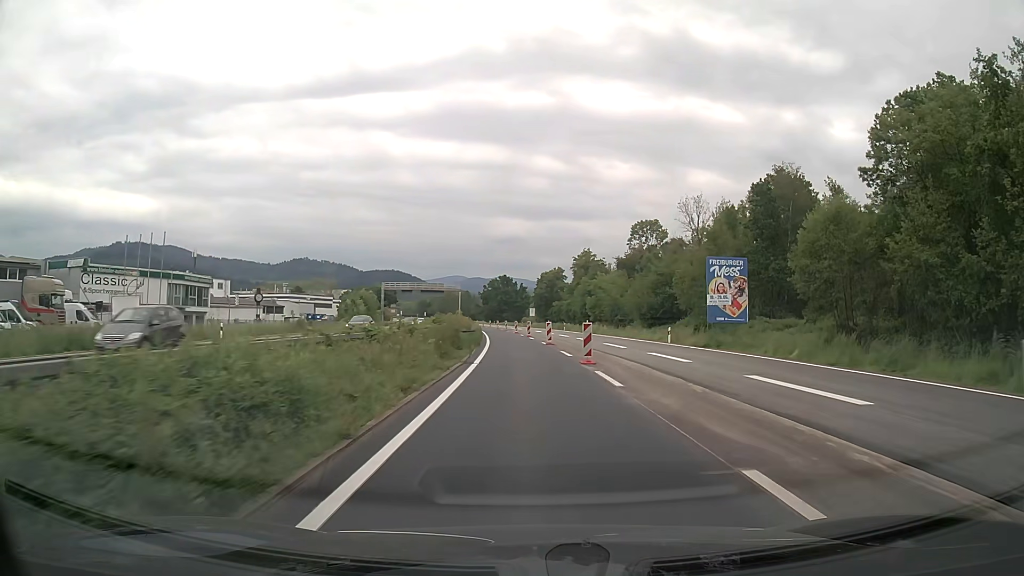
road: trunk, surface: asphalt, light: Day
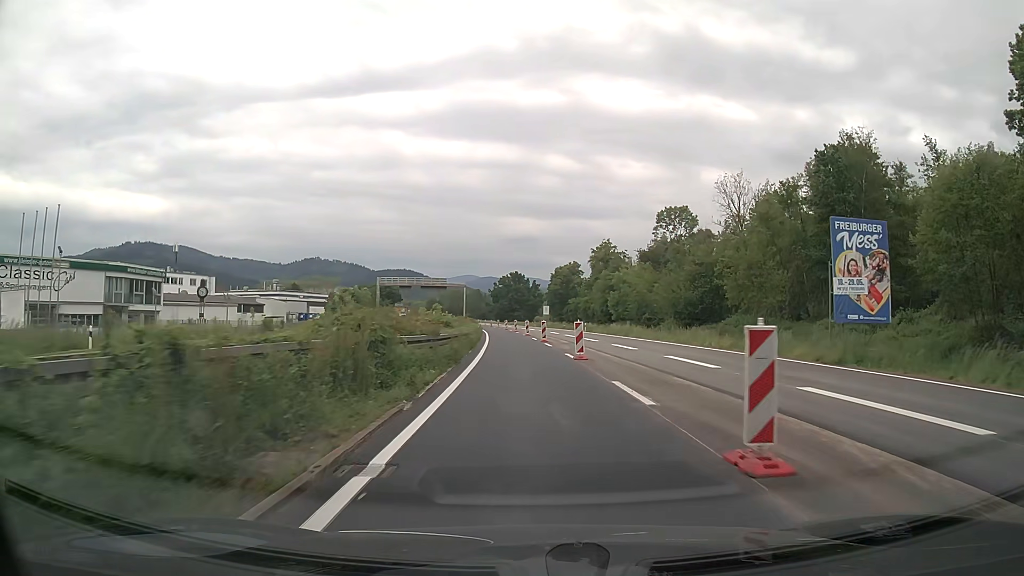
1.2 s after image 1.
(-0.2, +15.2) m; -1°
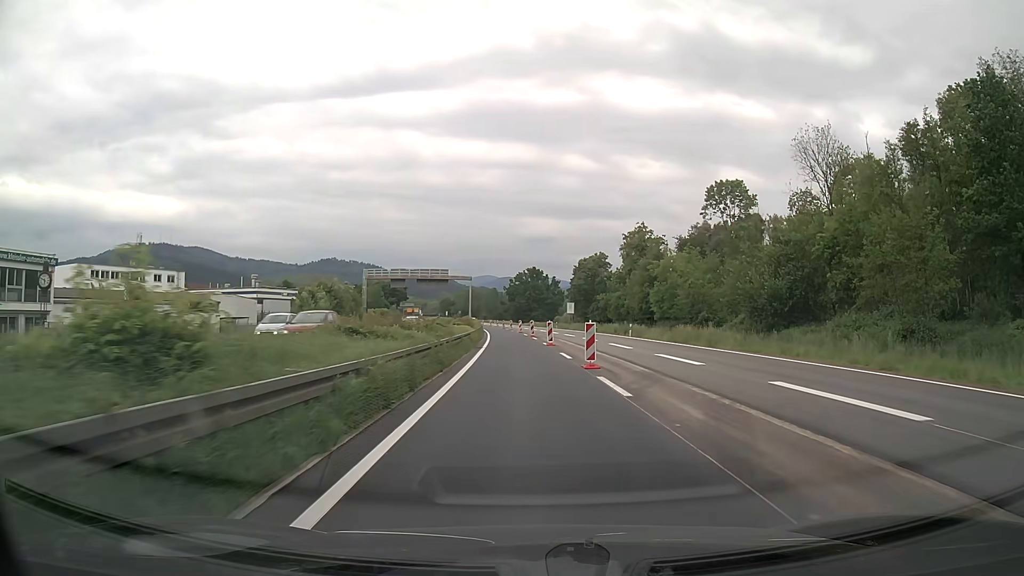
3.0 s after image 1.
(-0.3, +22.7) m; -1°
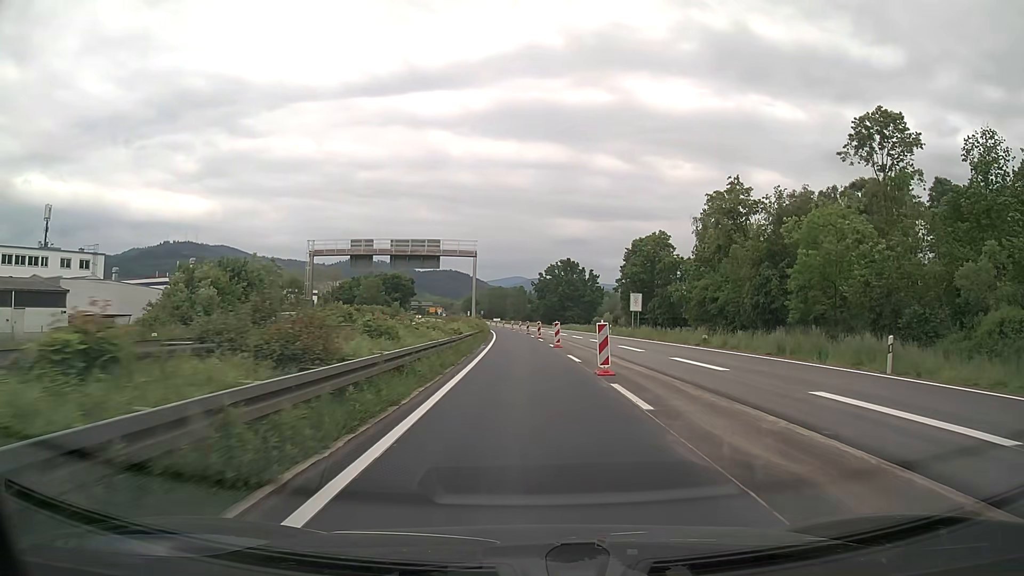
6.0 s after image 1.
(-0.9, +37.7) m; -3°
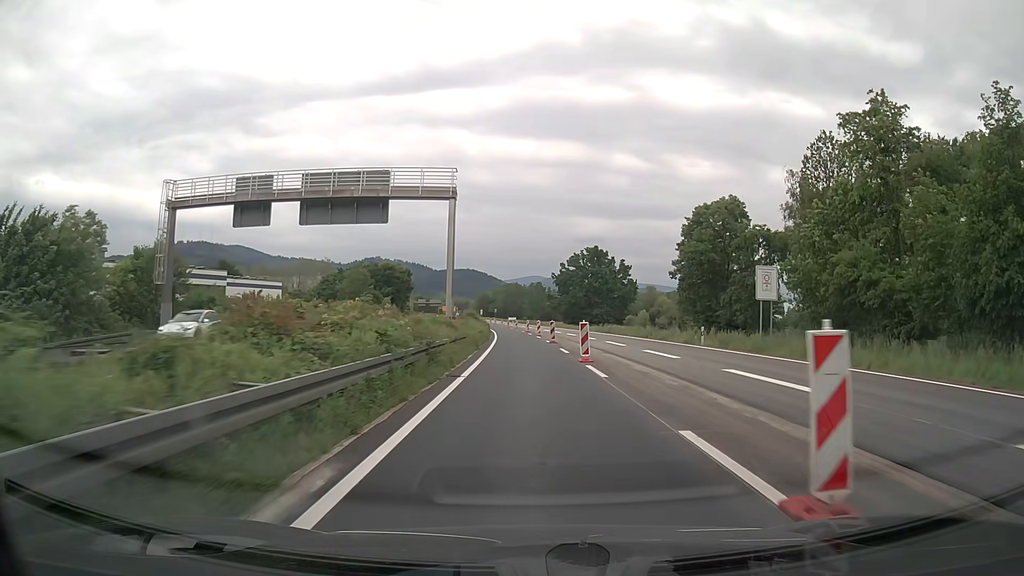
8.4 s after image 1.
(-0.4, +30.2) m; -2°
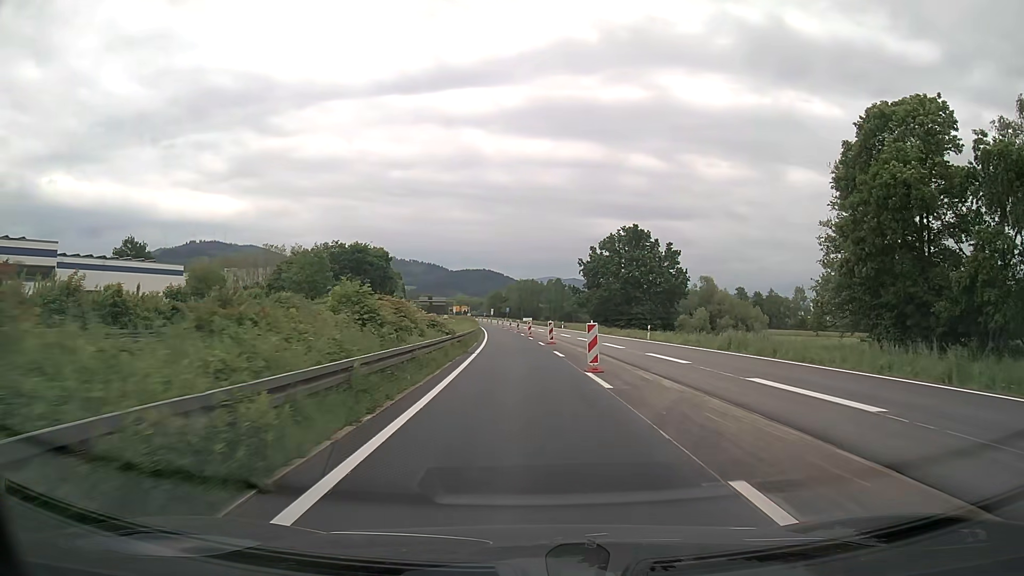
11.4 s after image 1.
(-0.4, +38.6) m; -1°
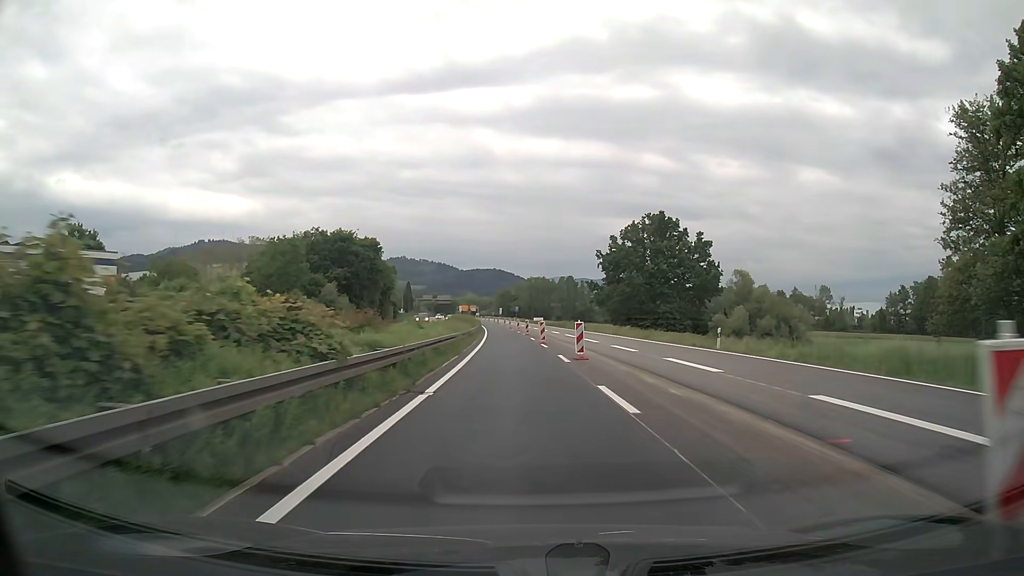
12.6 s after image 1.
(-0.2, +15.7) m; -1°
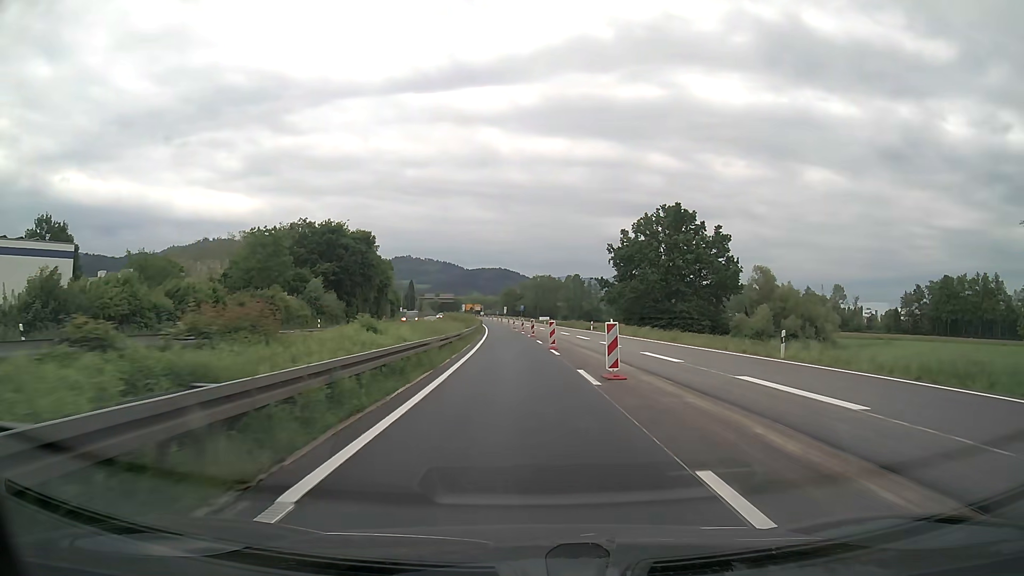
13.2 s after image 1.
(0.0, +7.9) m; 0°
(0, +10) (0, +20) (-1, +30) (-1, +40) (-2, +50) (-2, +60) (-3, +70) (-4, +80) (-4, +90) (-5, +100) m
